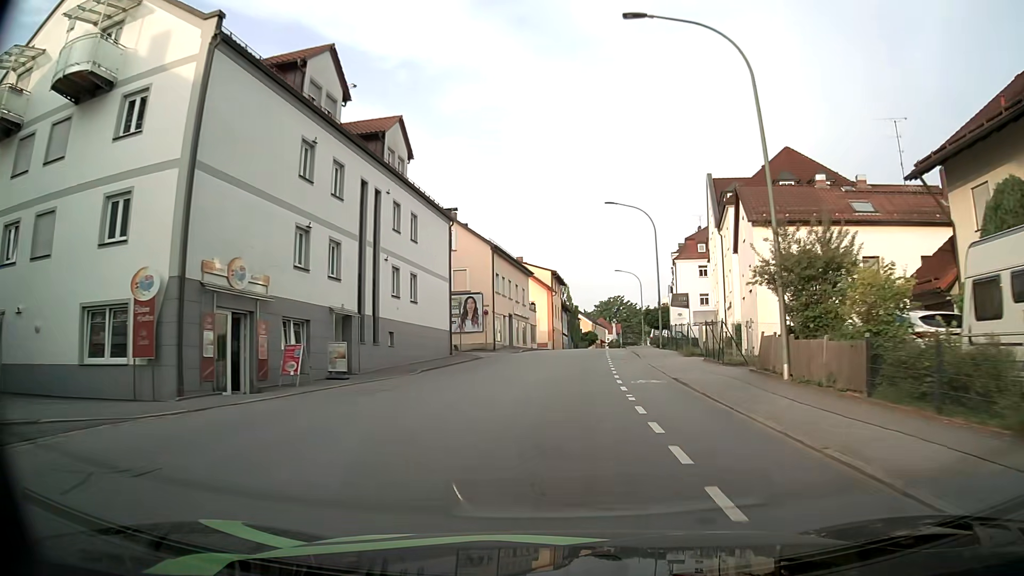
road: tertiary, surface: asphalt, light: Day
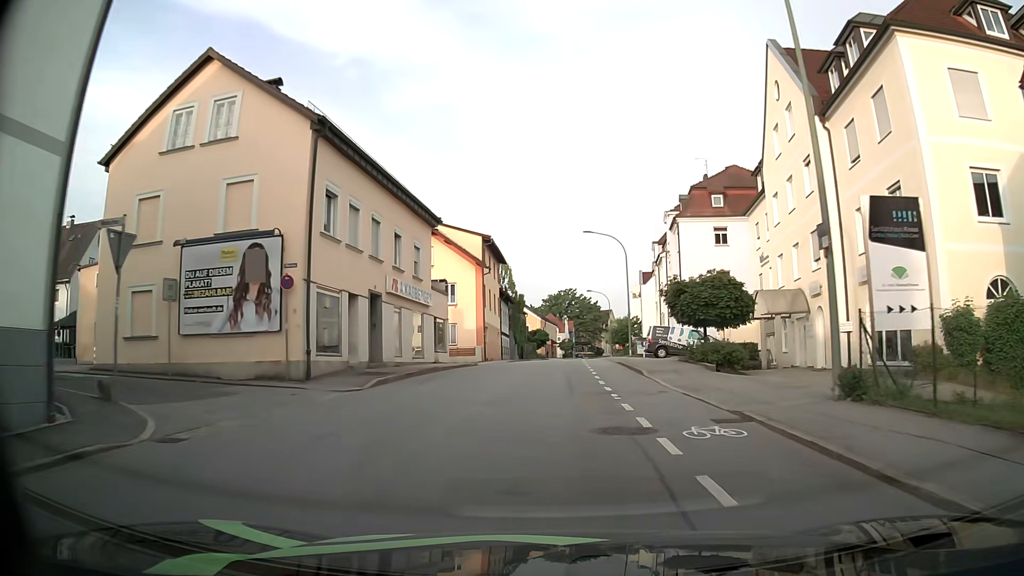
(+0.9, +29.3) m; +4°
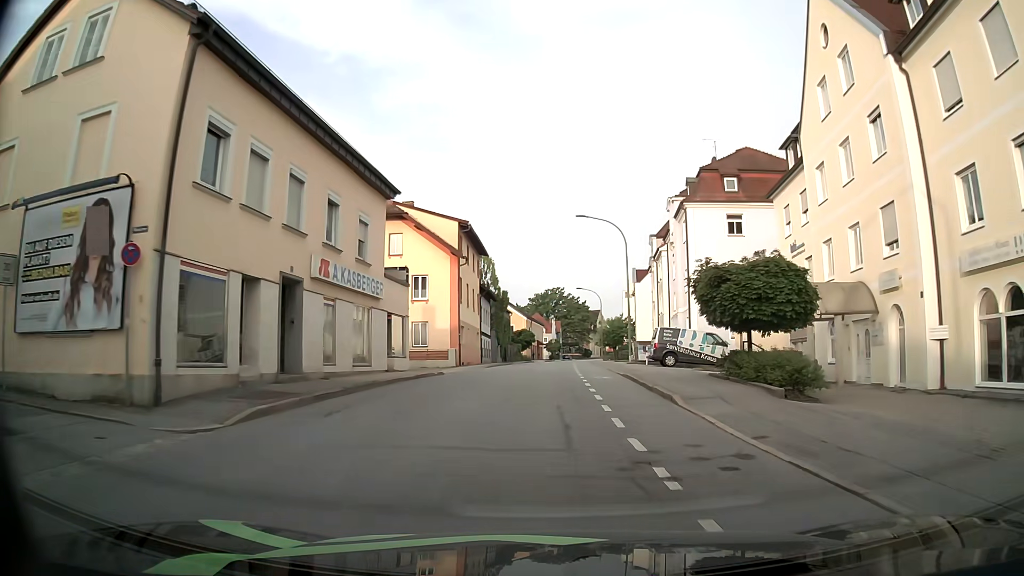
(+0.1, +7.1) m; +1°
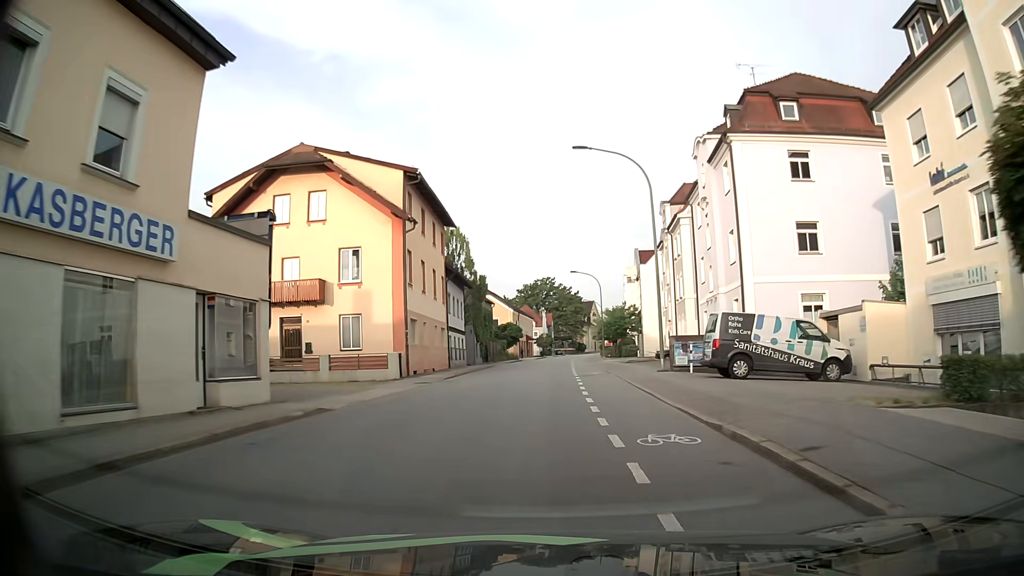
(+0.2, +14.0) m; 0°
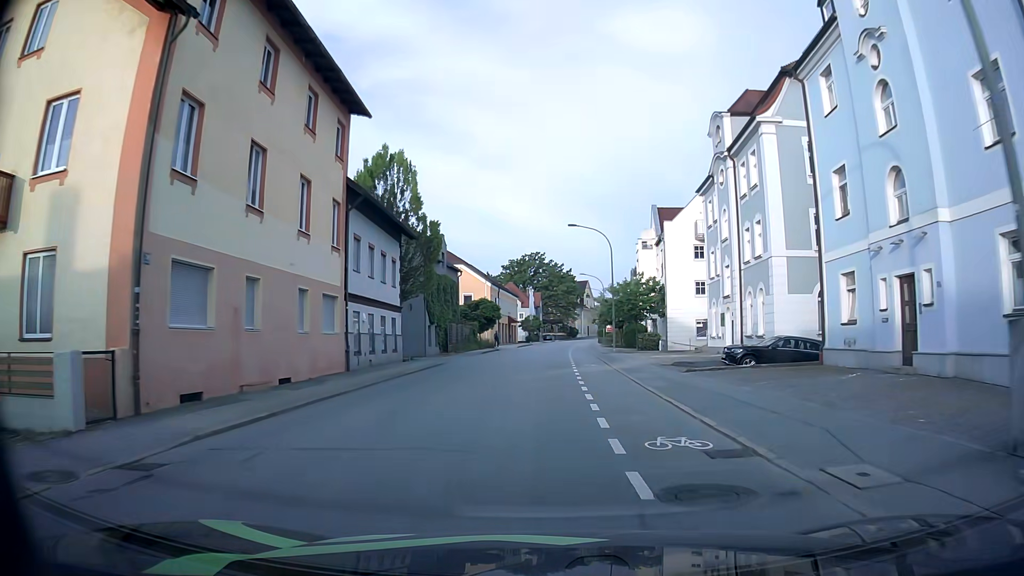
(+0.6, +20.7) m; +2°
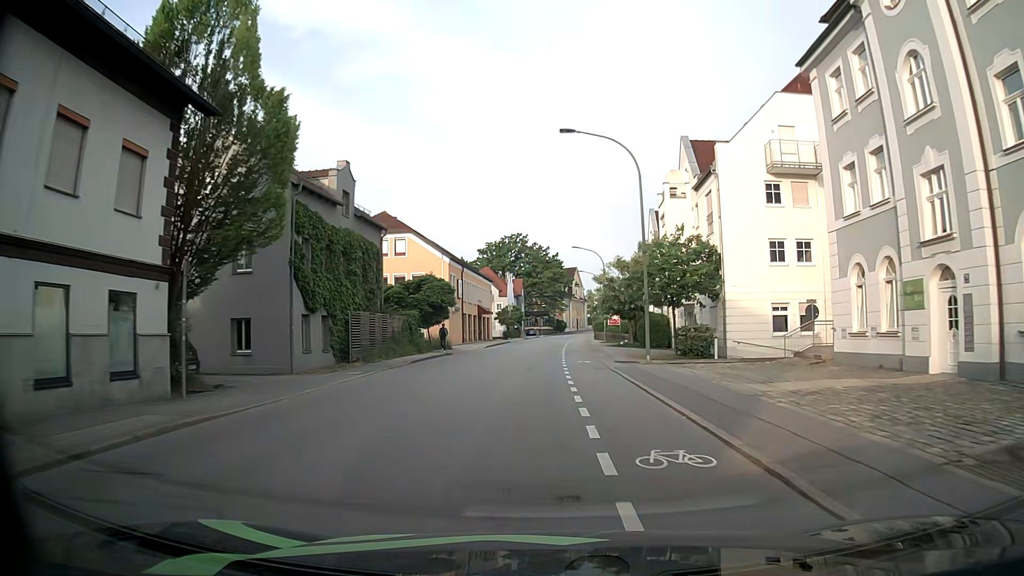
(+0.3, +21.4) m; +2°
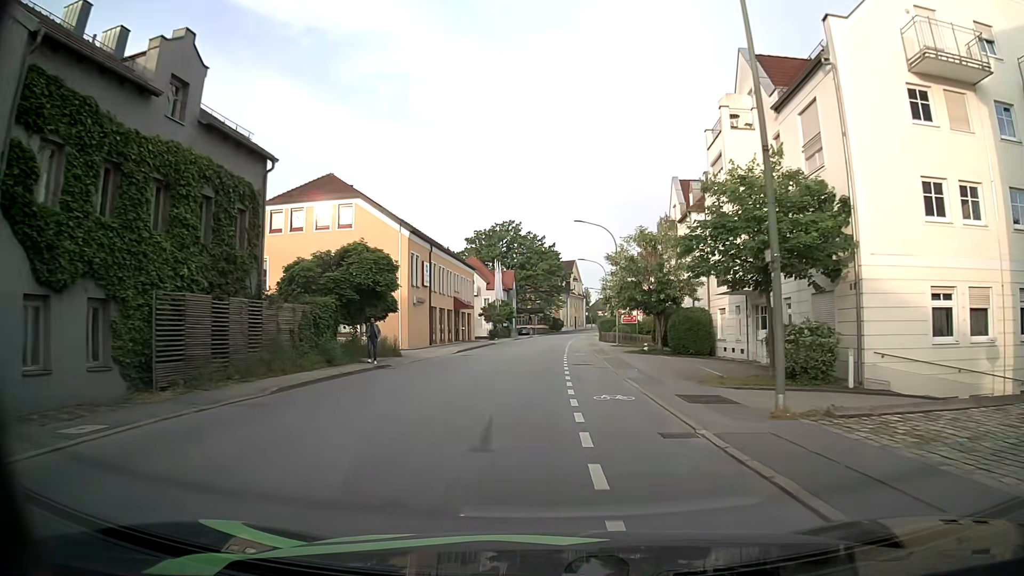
(-0.1, +14.6) m; 0°
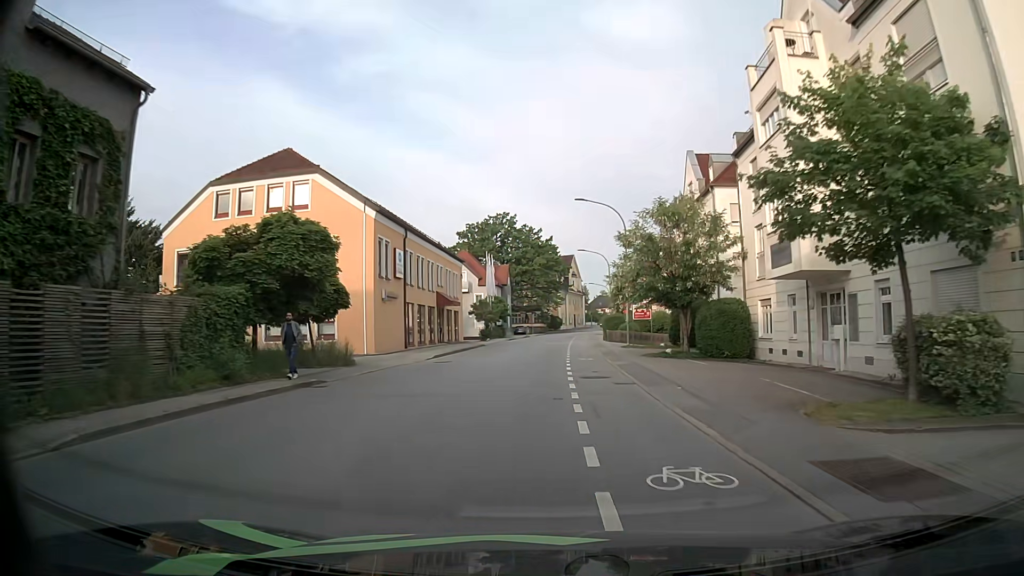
(0.0, +7.4) m; 0°
(0, +10) (0, +20) (0, +30) (+1, +40) (+1, +50) (+2, +60) (+2, +70) (+3, +80) (+4, +90) (+5, +100) m
